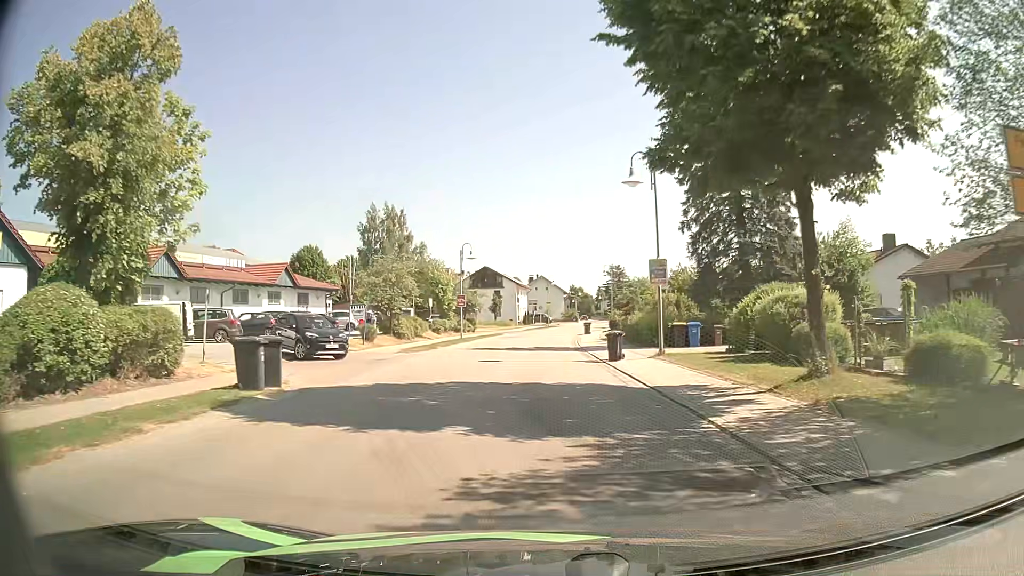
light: Day
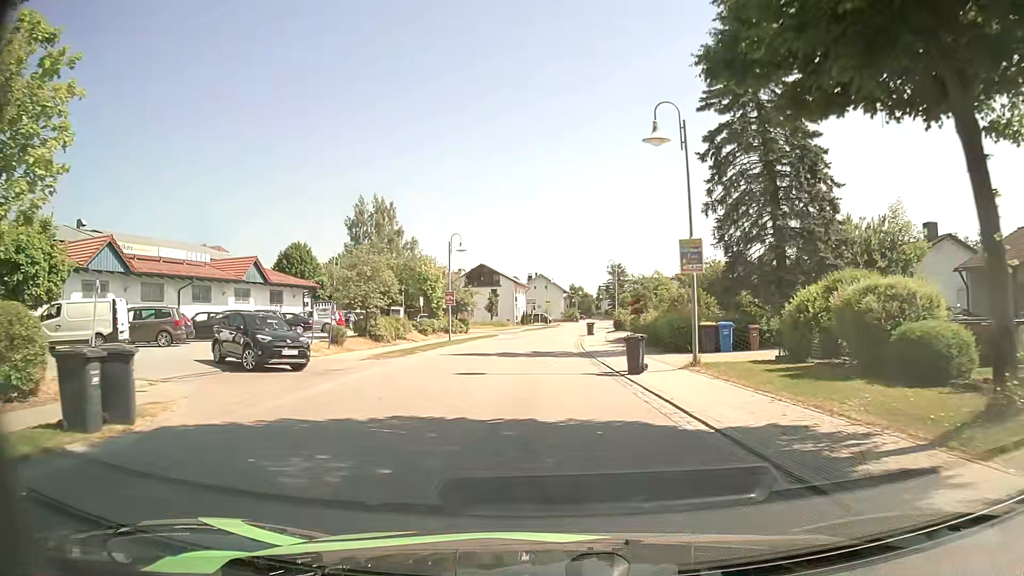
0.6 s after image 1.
(0.0, +5.4) m; +1°
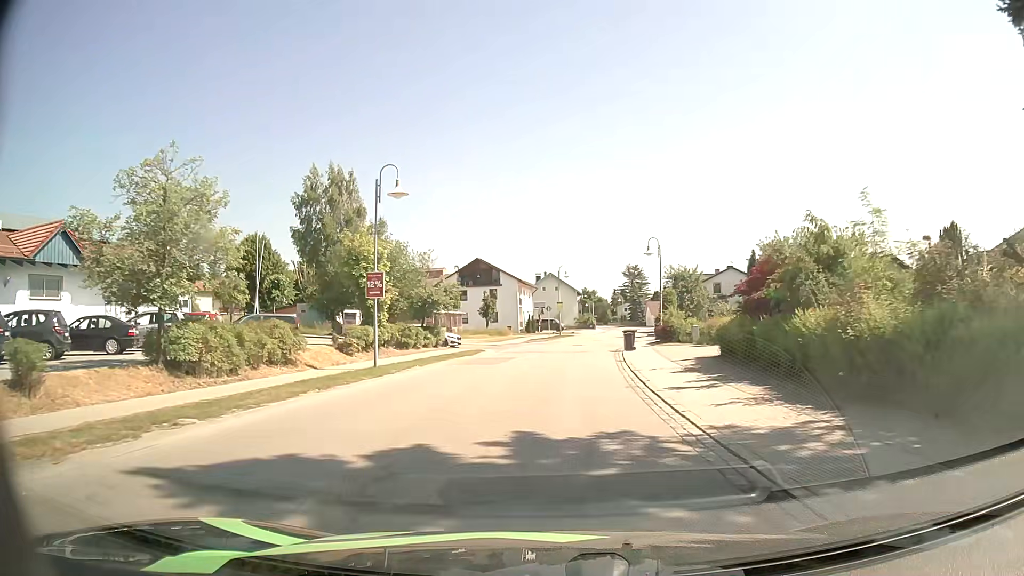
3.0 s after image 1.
(-0.4, +21.2) m; -1°
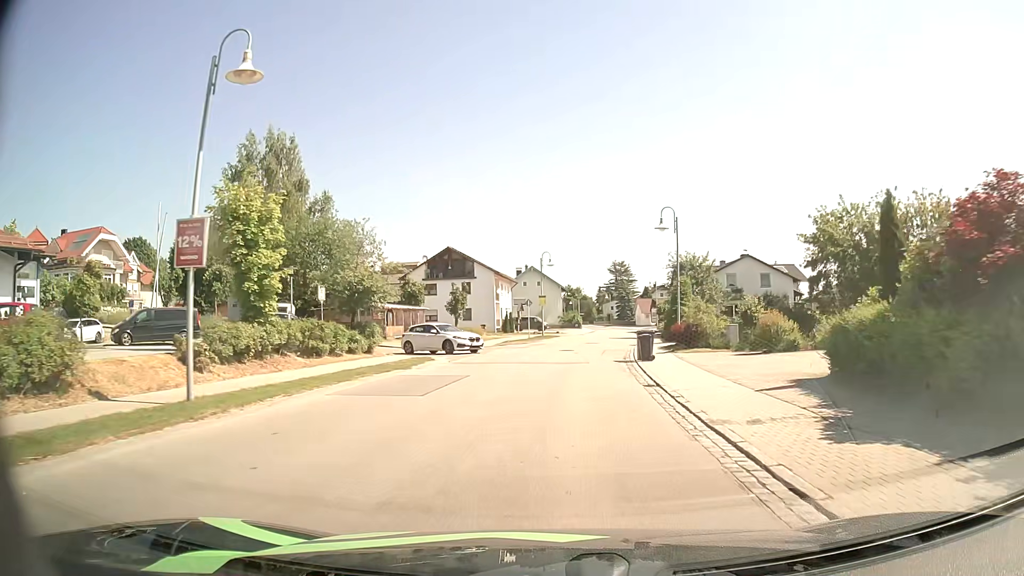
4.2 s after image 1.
(+0.1, +11.6) m; +1°
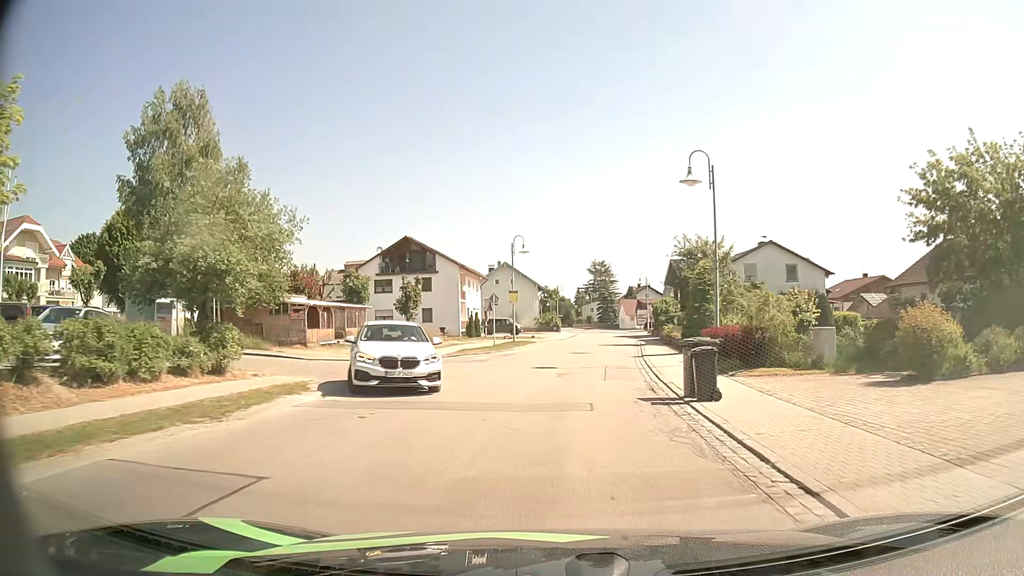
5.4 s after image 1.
(+0.2, +11.9) m; +2°
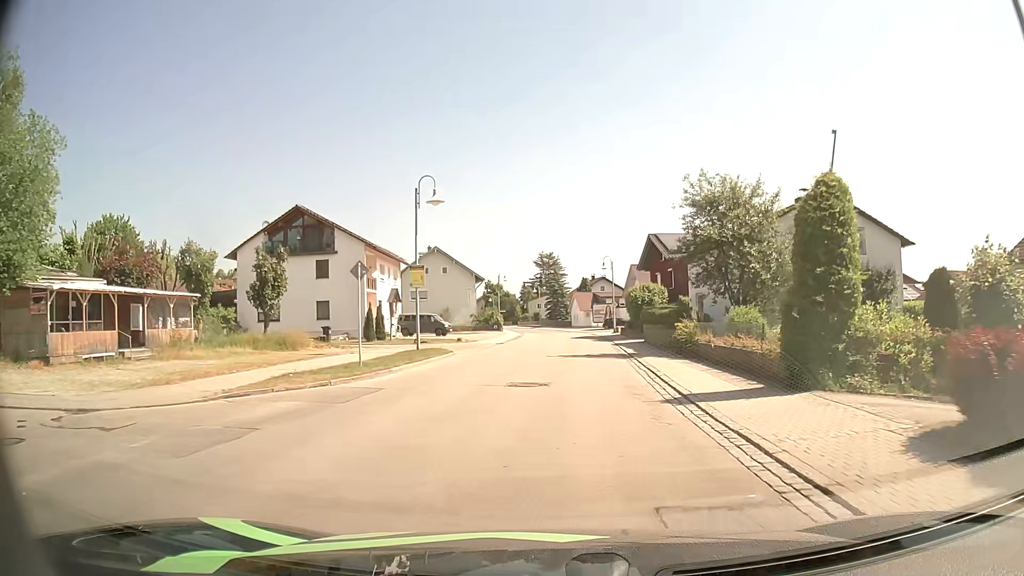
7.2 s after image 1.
(+0.6, +17.6) m; +5°
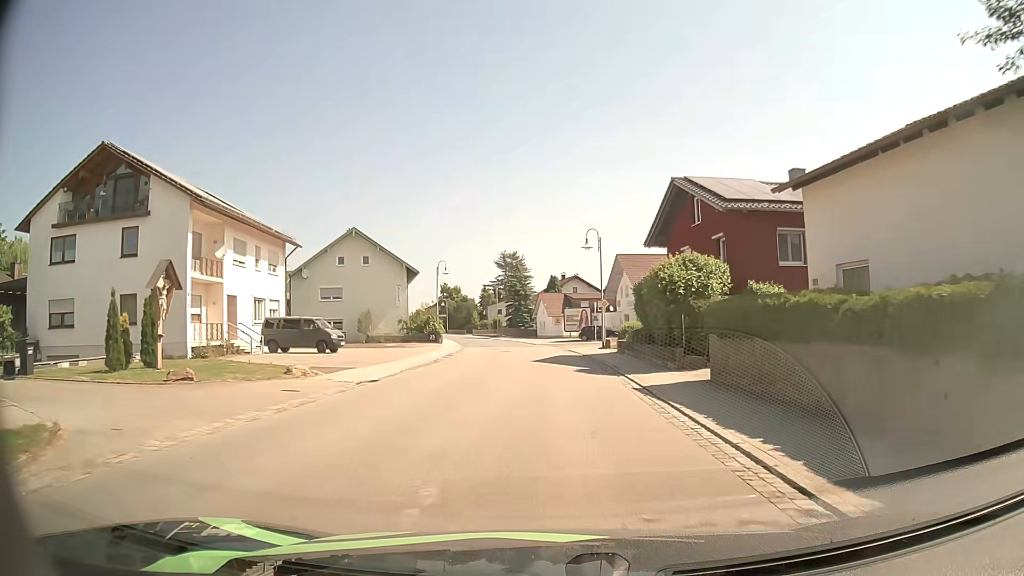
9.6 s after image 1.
(+0.7, +22.0) m; +3°
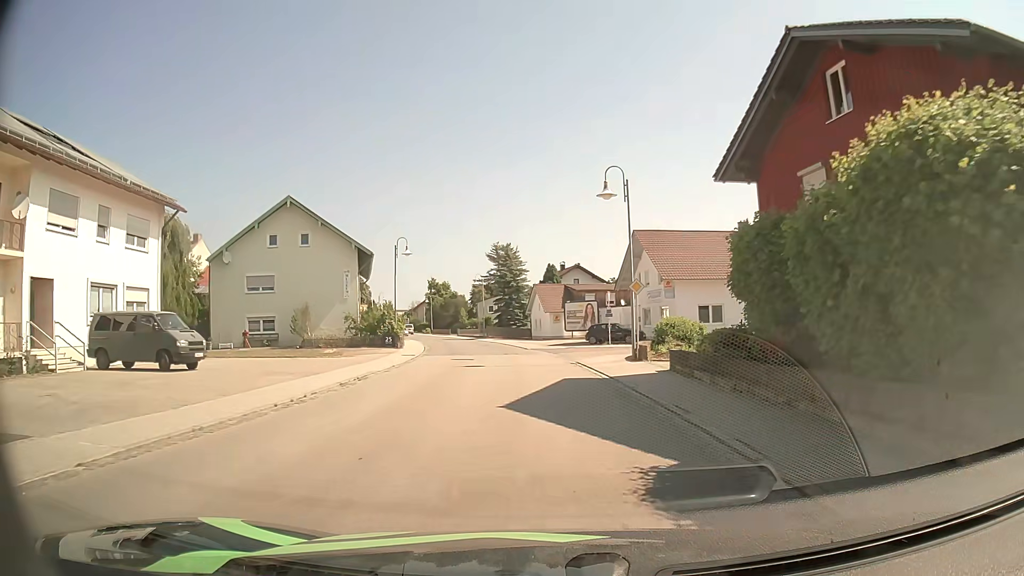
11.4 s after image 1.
(+0.1, +15.3) m; +1°
(0, +10) (0, +20) (-1, +30) (-3, +40) (-4, +50) (-6, +60) (-9, +69) (-11, +79) (-14, +88) (-17, +98) m
